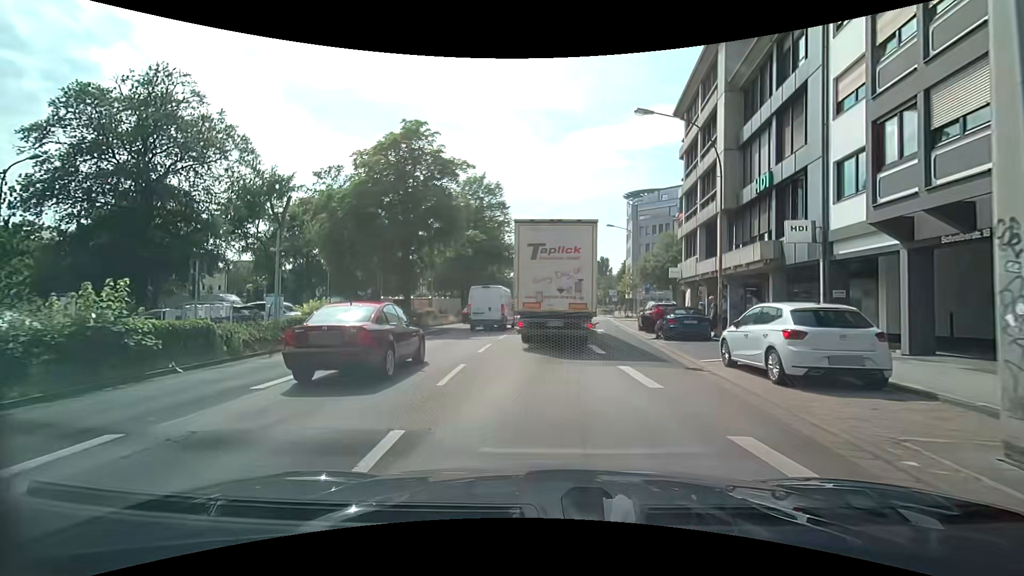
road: primary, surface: asphalt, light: Day
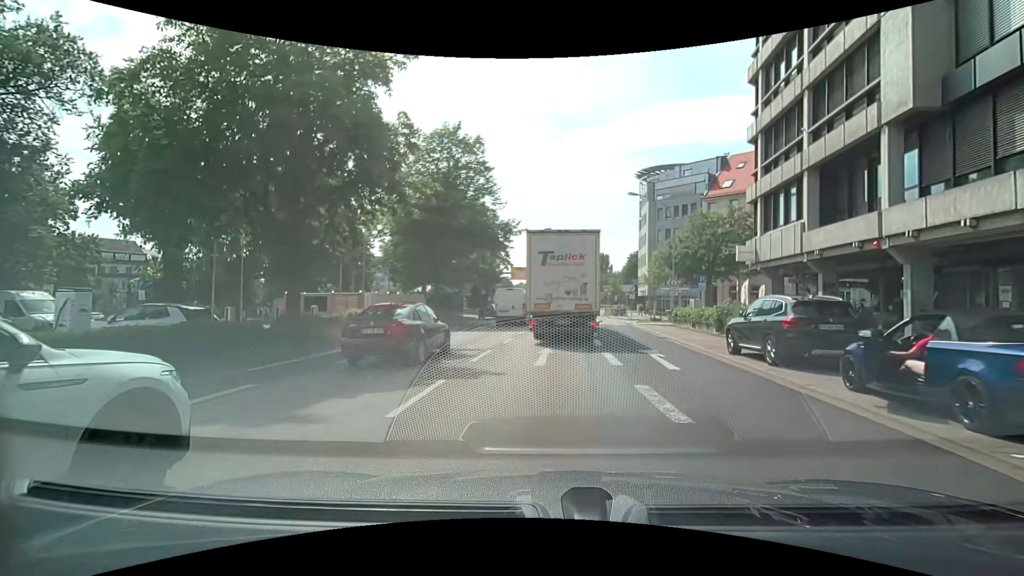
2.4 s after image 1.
(-0.4, +14.6) m; -1°
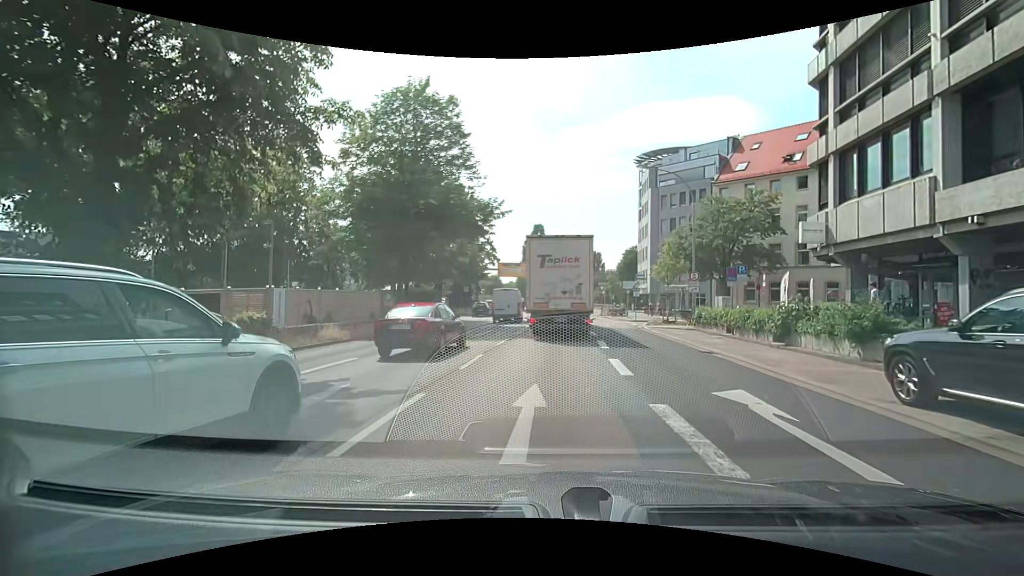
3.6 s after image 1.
(+0.1, +7.5) m; +1°
(0, +10) (+1, +20) (+1, +30) (+1, +40) (+1, +50) (0, +60) (0, +70) (-1, +80) (-1, +90) (-1, +100) m
